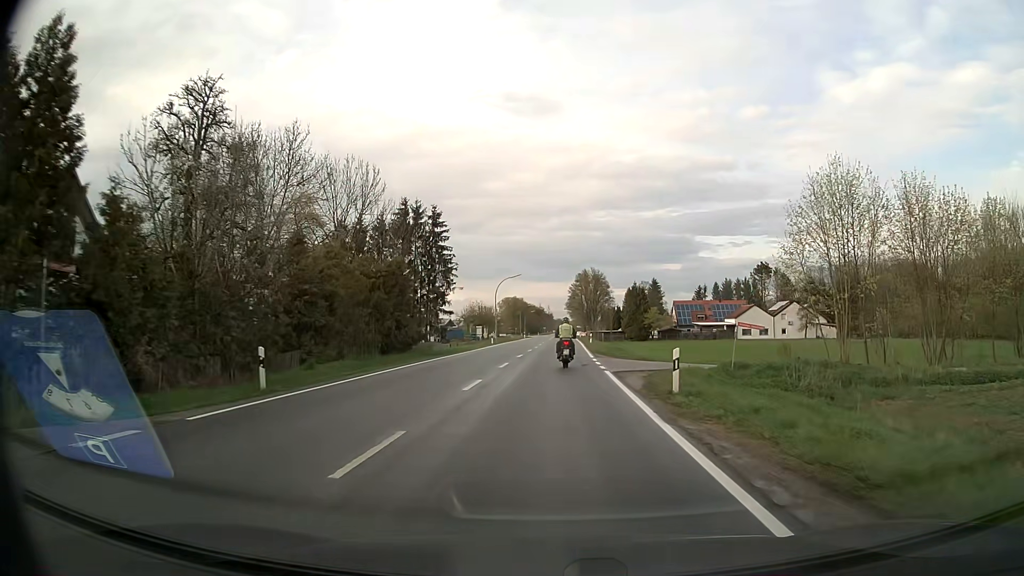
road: secondary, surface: asphalt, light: Day
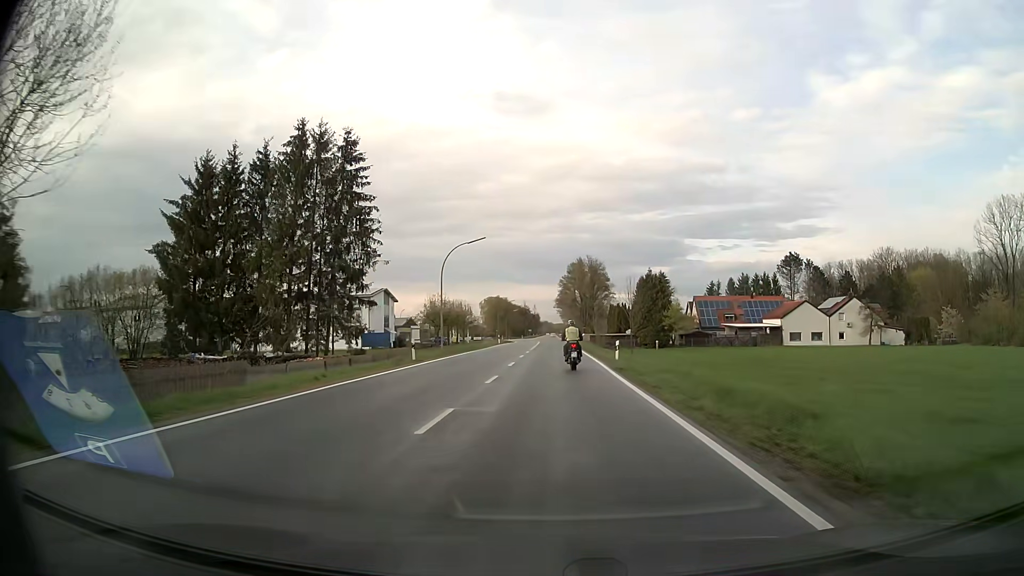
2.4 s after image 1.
(+0.2, +33.3) m; +1°
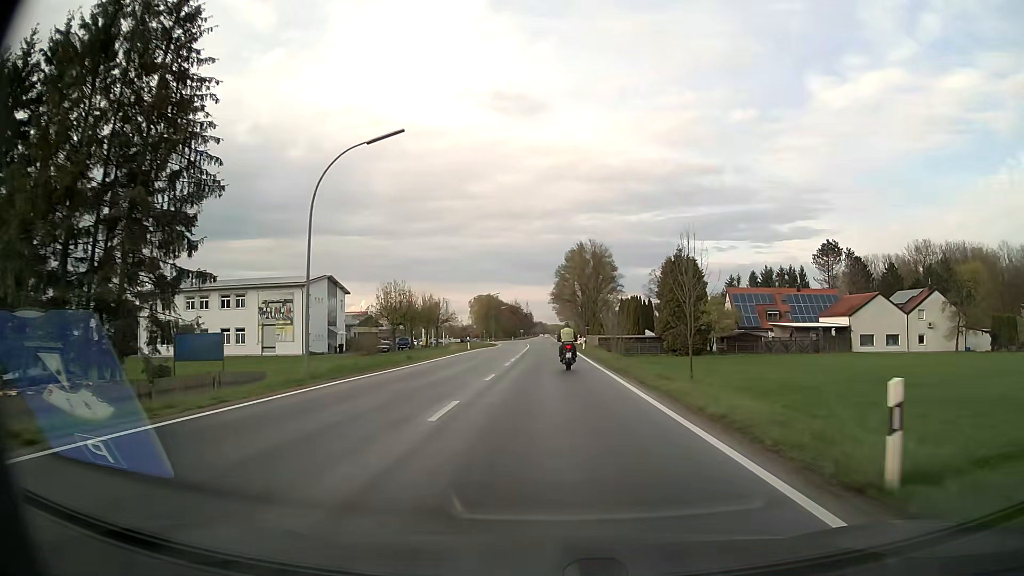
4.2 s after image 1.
(+0.1, +25.8) m; 0°
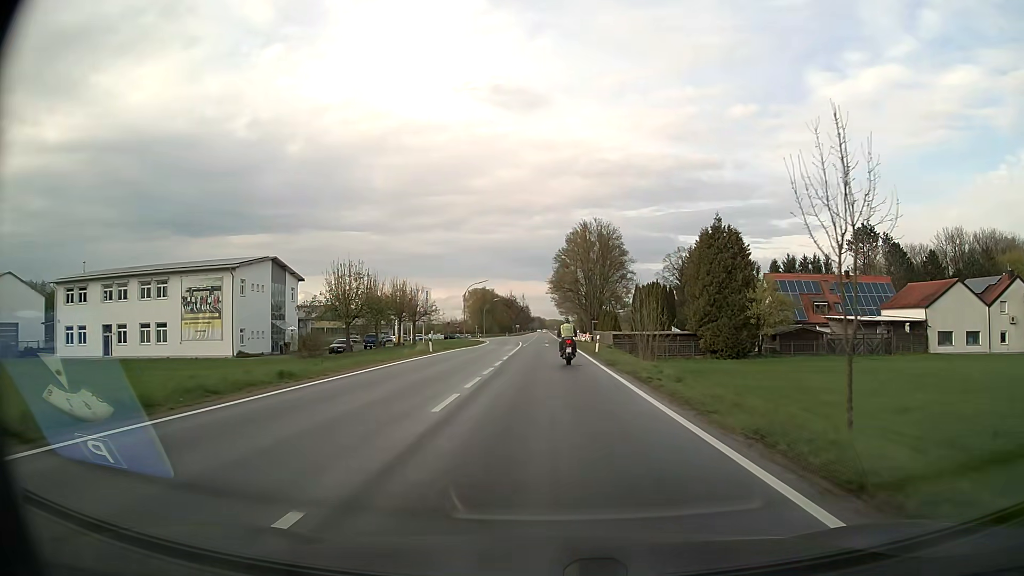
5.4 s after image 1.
(0.0, +17.2) m; 0°
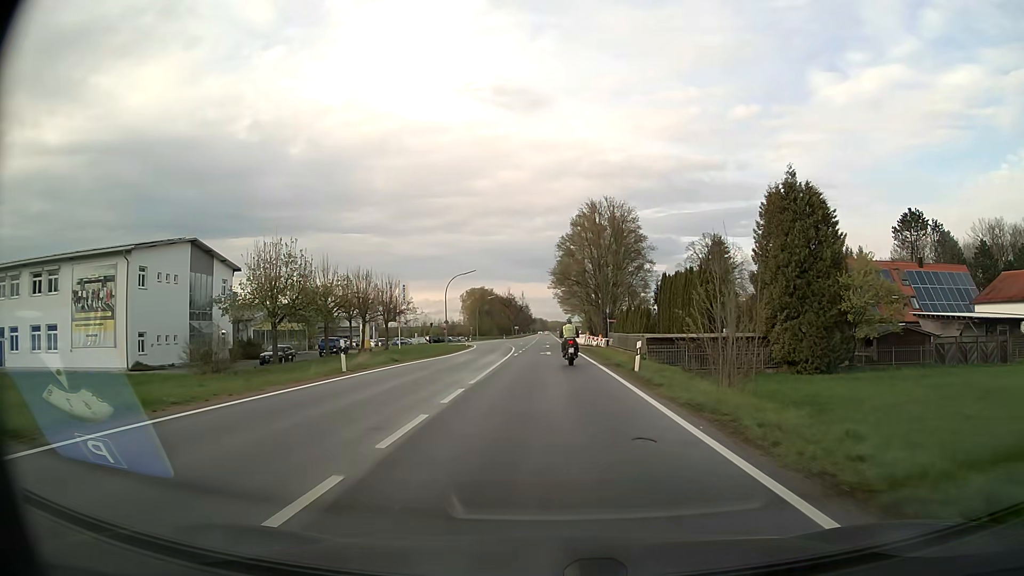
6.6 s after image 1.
(0.0, +16.9) m; 0°
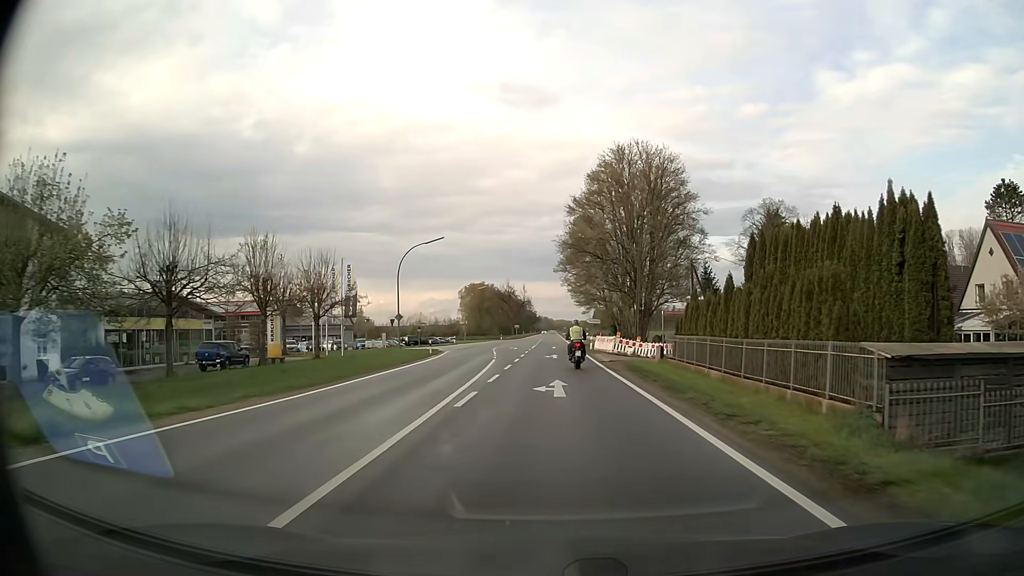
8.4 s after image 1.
(-0.1, +24.7) m; -1°
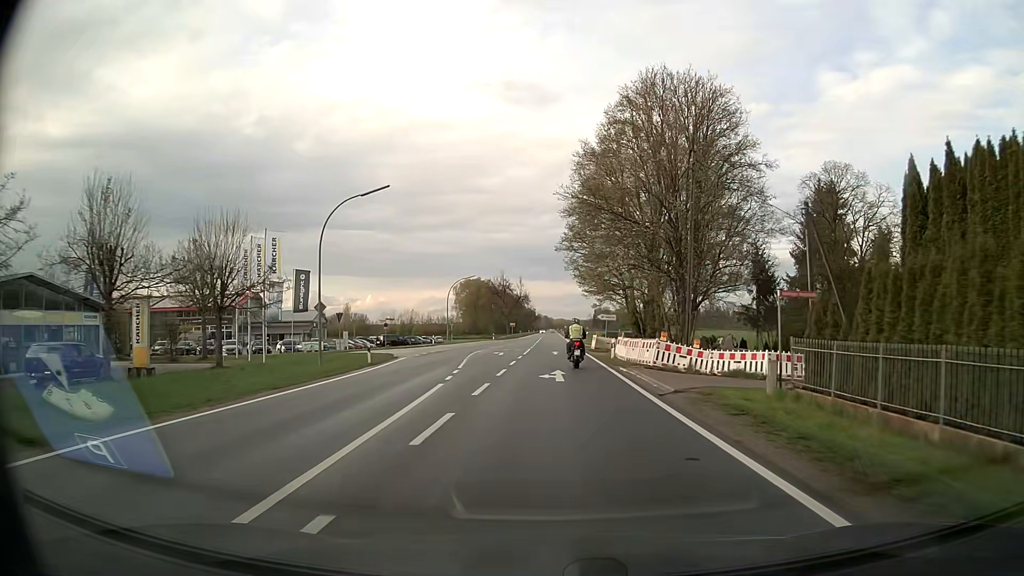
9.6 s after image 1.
(0.0, +16.3) m; 0°
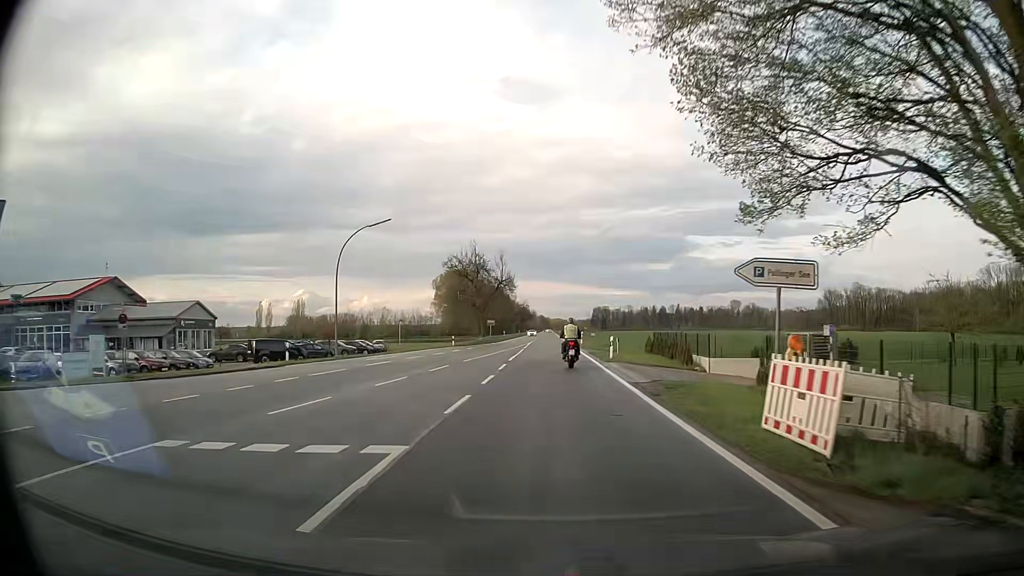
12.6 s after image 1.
(0.0, +40.7) m; 0°
(0, +10) (0, +20) (0, +30) (0, +40) (0, +50) (0, +60) (0, +70) (0, +80) (0, +90) (0, +100) m
